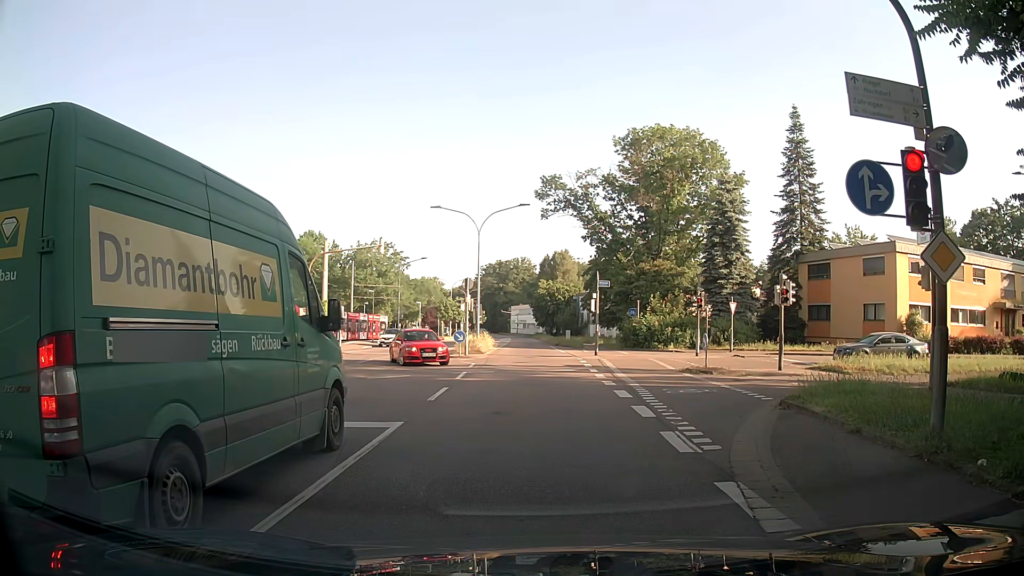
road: secondary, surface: asphalt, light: Day
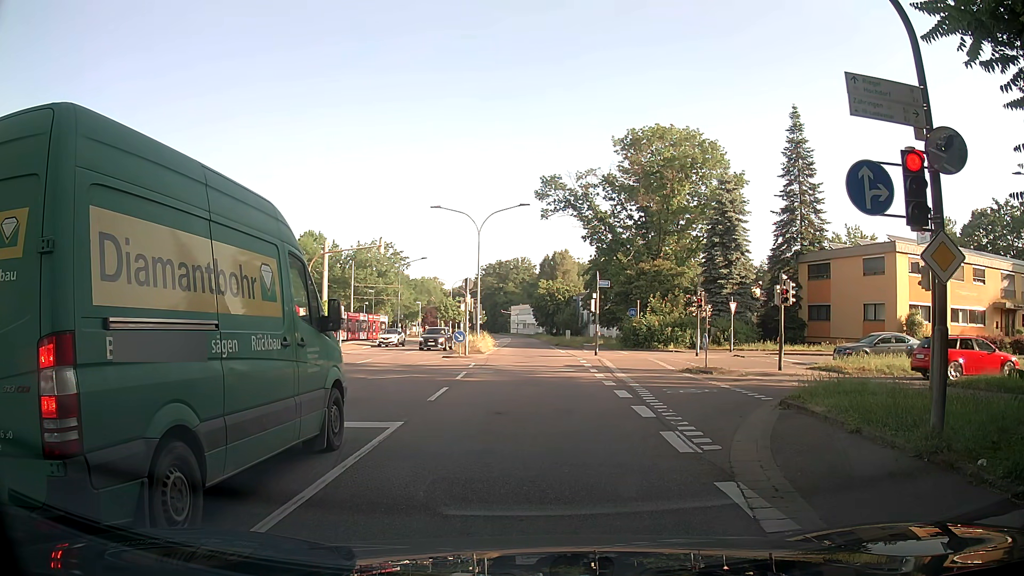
(0.0, 0.0) m; 0°
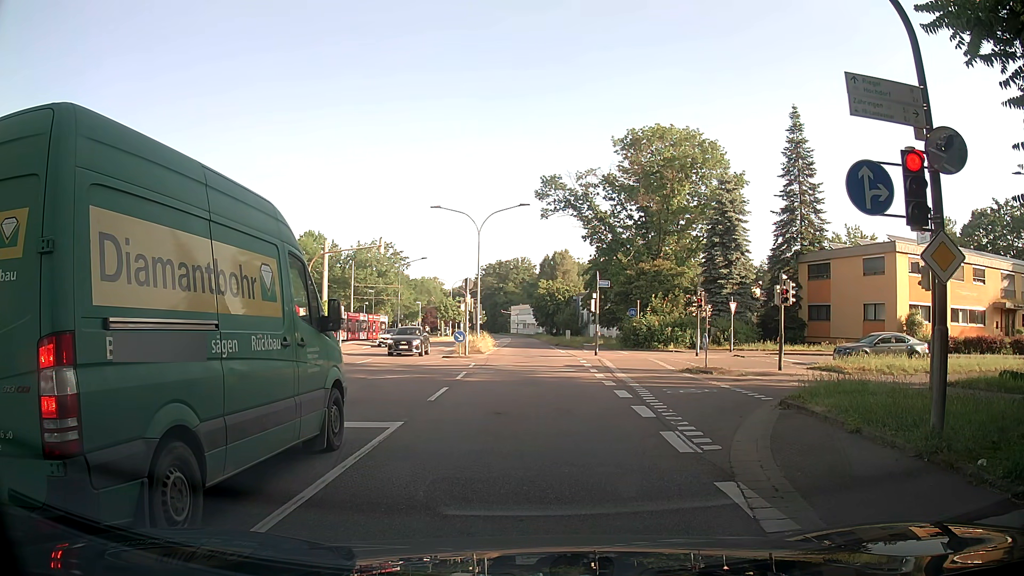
(0.0, 0.0) m; 0°
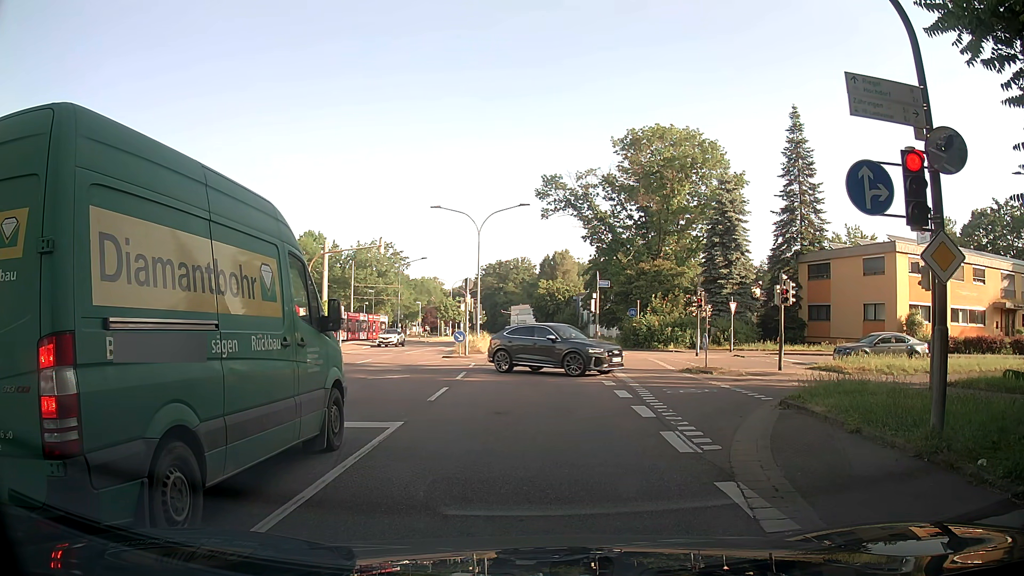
(0.0, 0.0) m; 0°
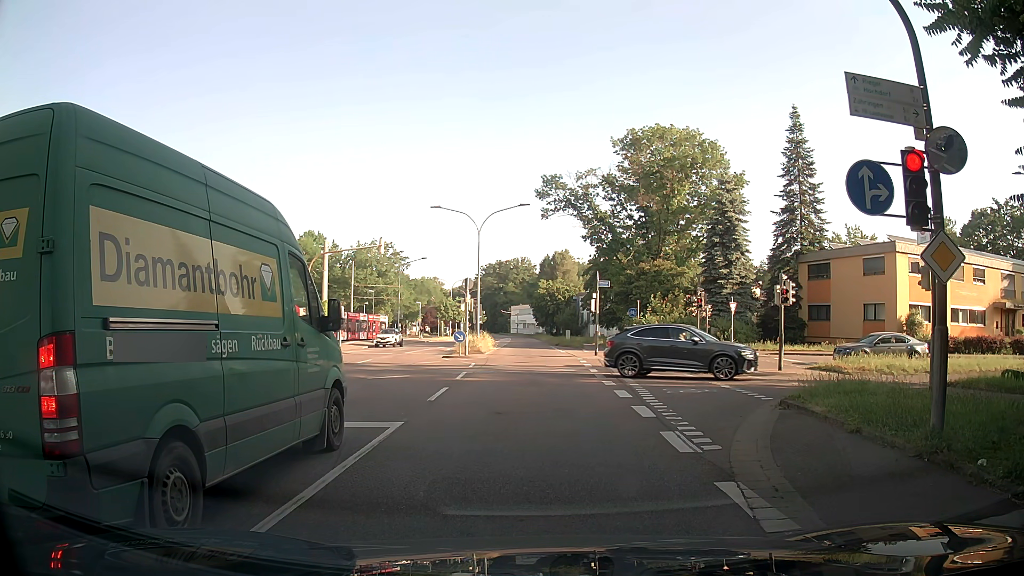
(0.0, 0.0) m; 0°
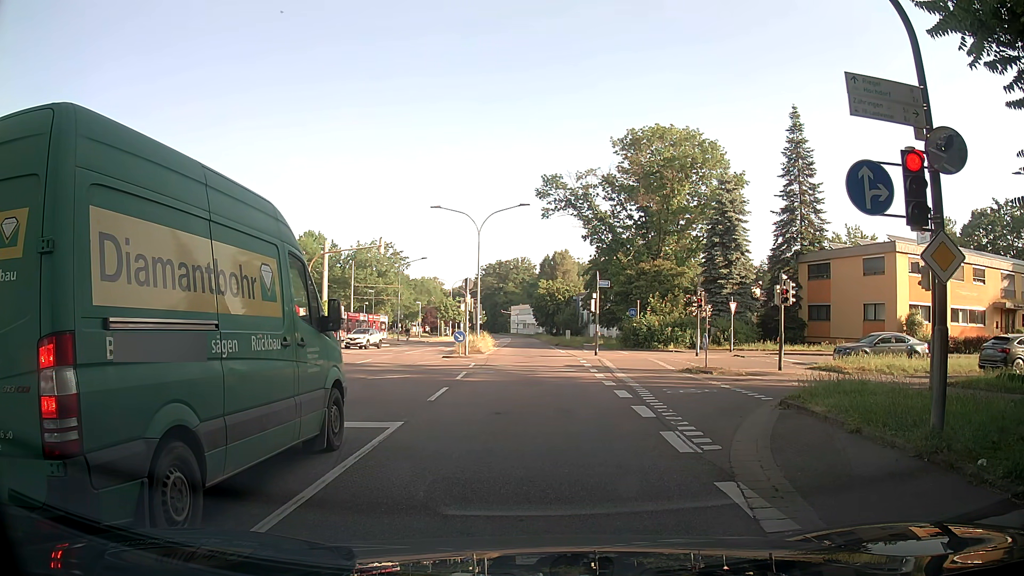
(0.0, 0.0) m; 0°
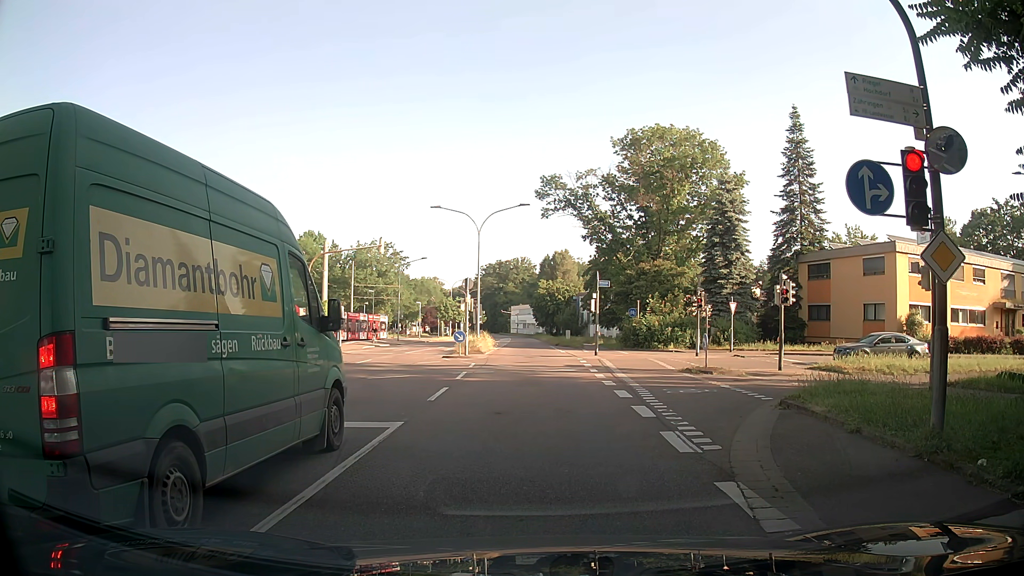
(0.0, 0.0) m; 0°
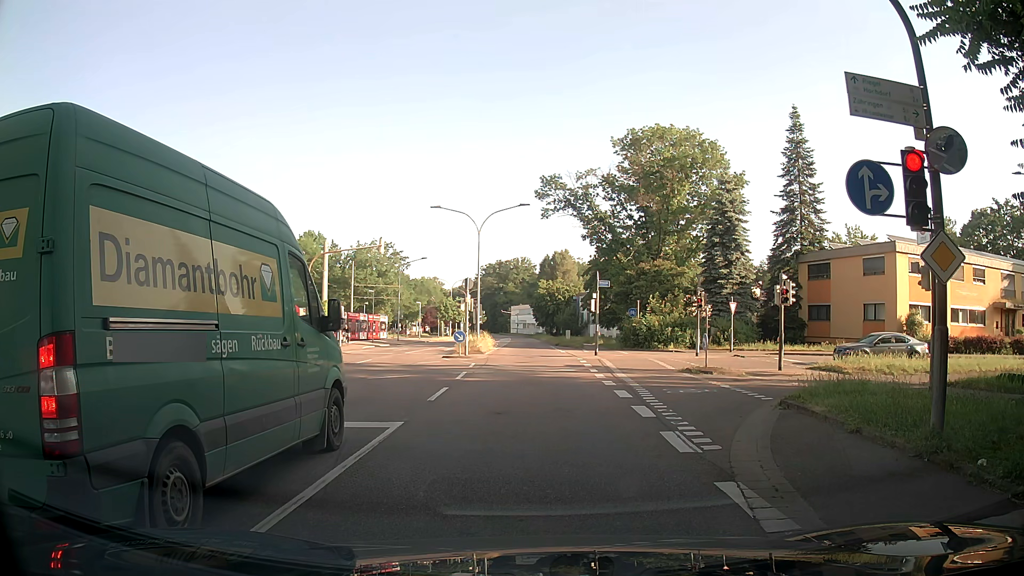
(0.0, 0.0) m; 0°
